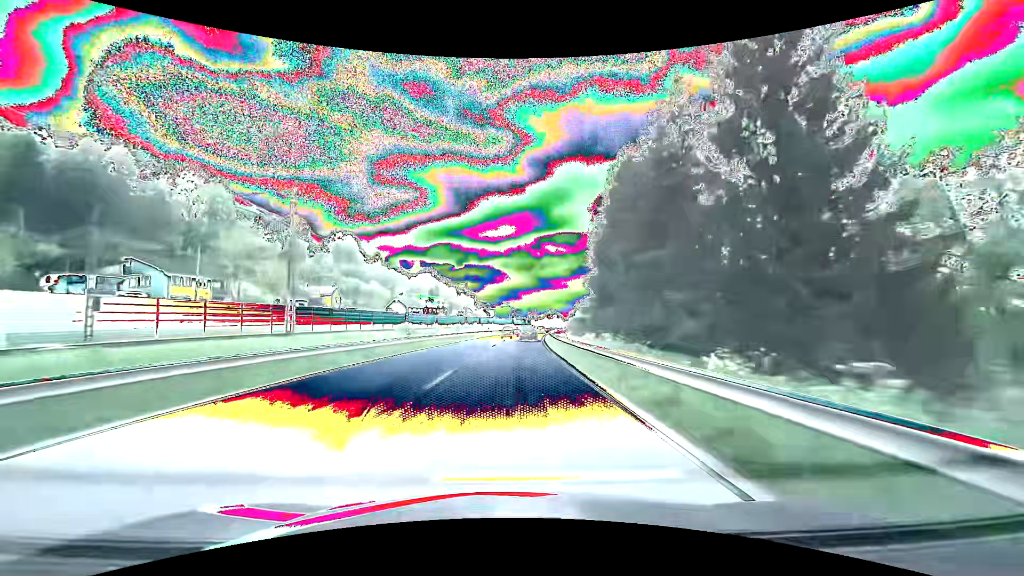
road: primary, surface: asphalt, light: Day
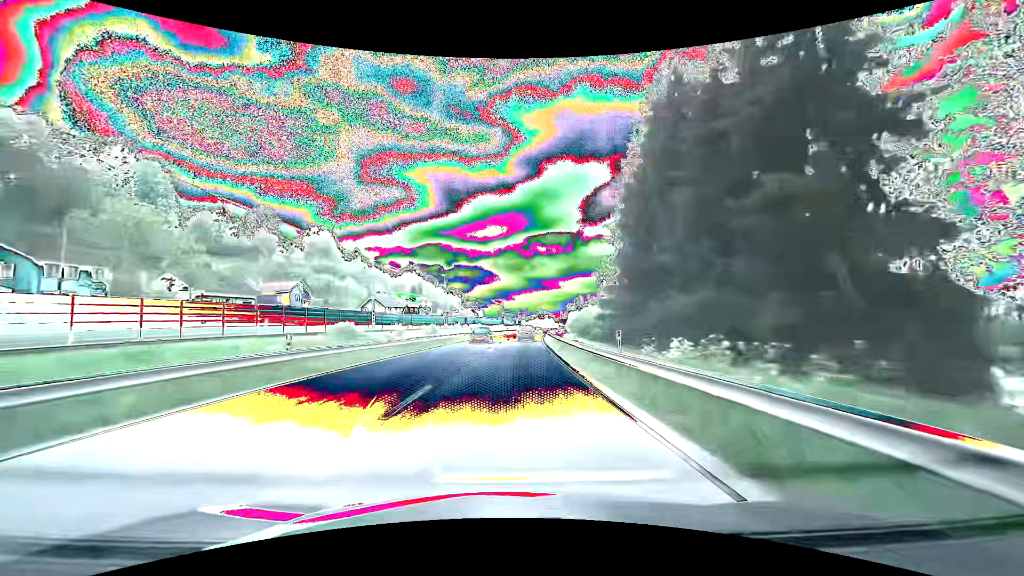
(+0.2, +15.8) m; +1°
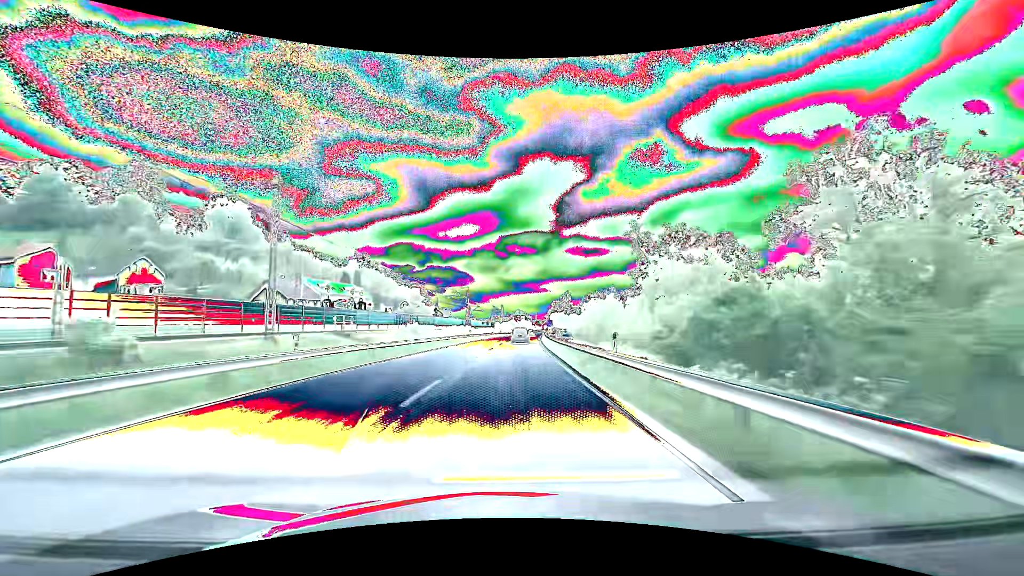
(+1.3, +47.4) m; +3°
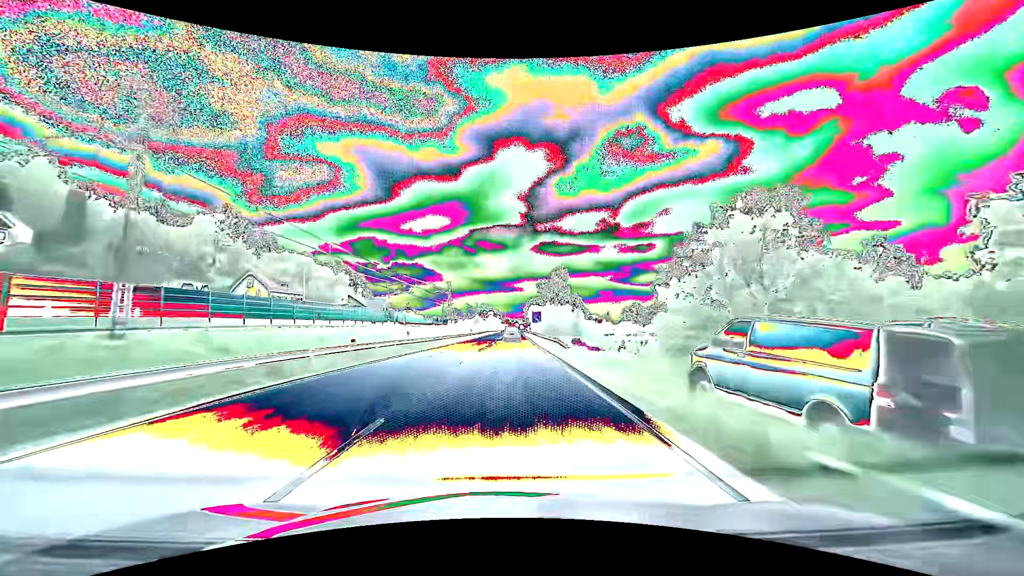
(+2.9, +79.0) m; +4°
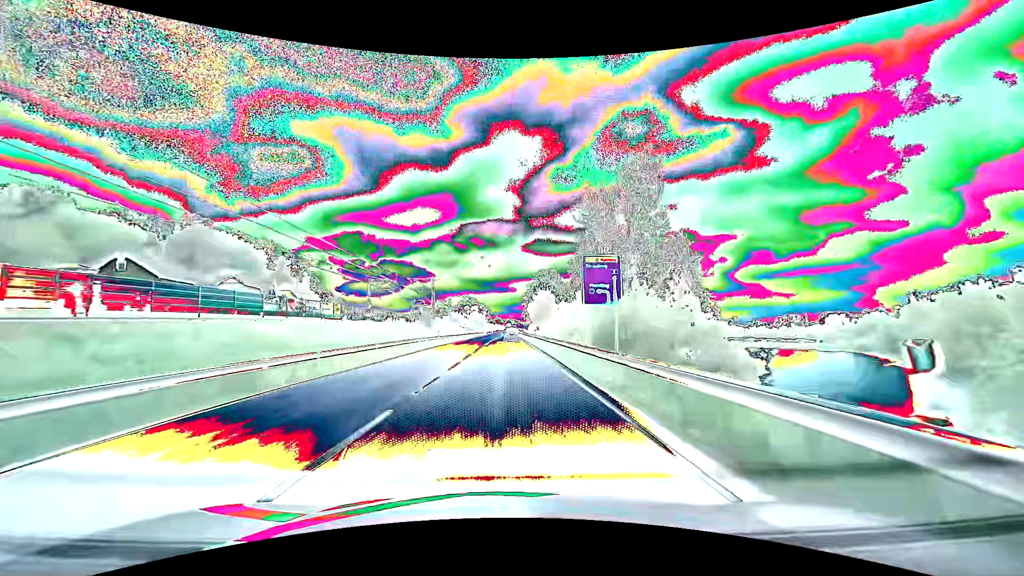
(+0.7, +79.0) m; +1°
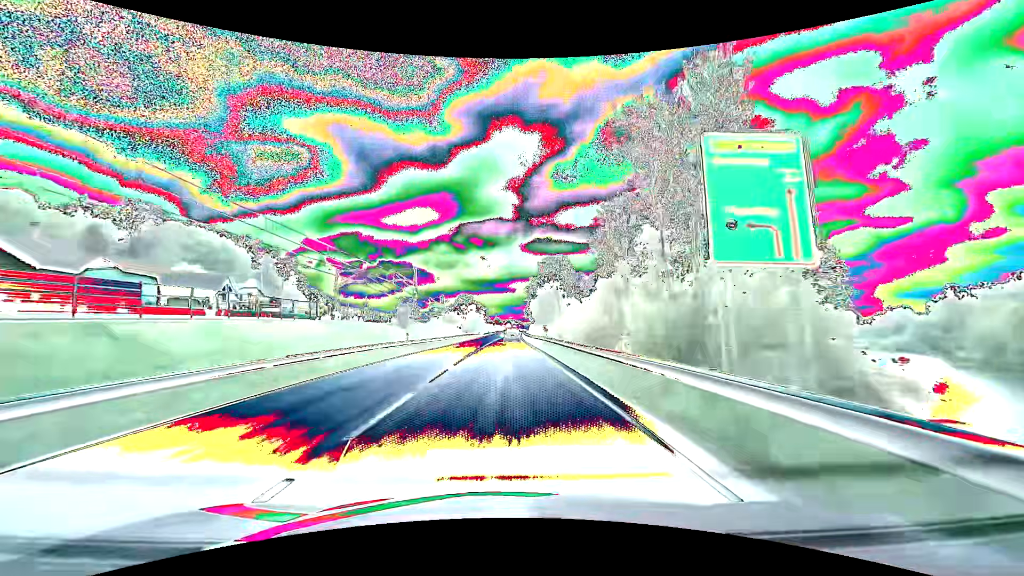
(0.0, +15.8) m; 0°
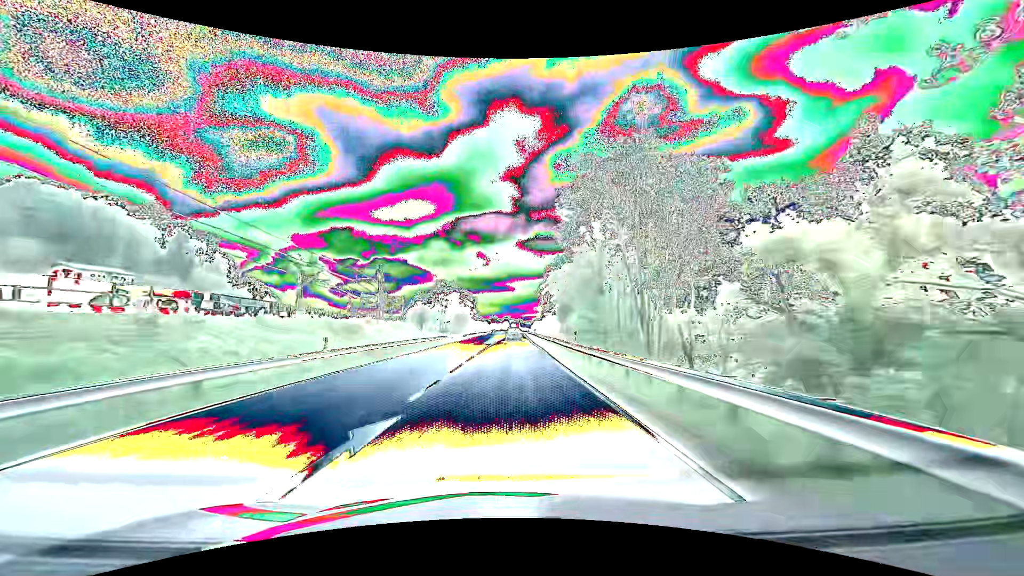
(+0.1, +63.2) m; 0°
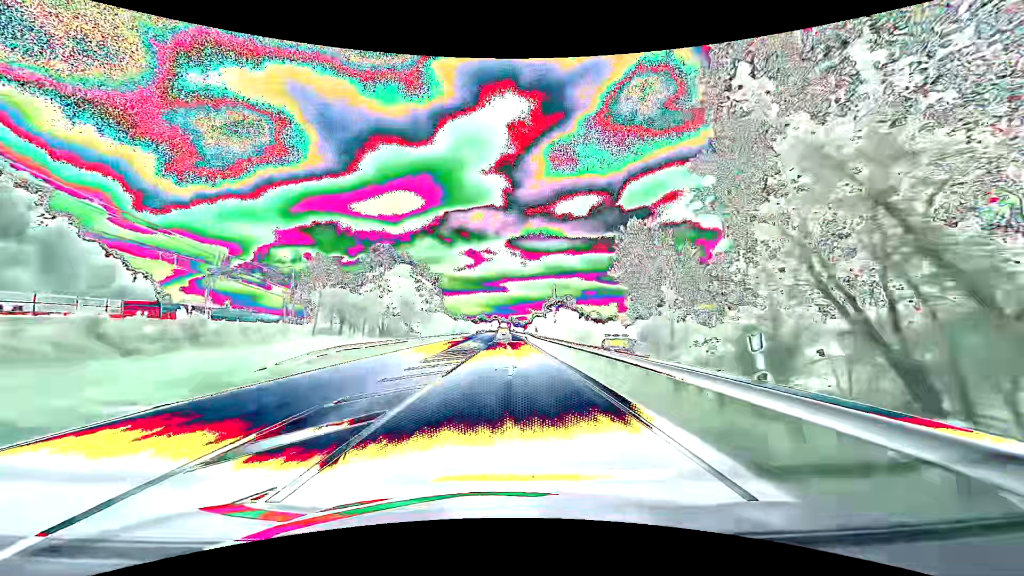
(+0.6, +63.2) m; +1°
(0, +10) (0, +20) (0, +30) (0, +40) (0, +50) (0, +60) (0, +70) (0, +80) (0, +90) (0, +100) m
